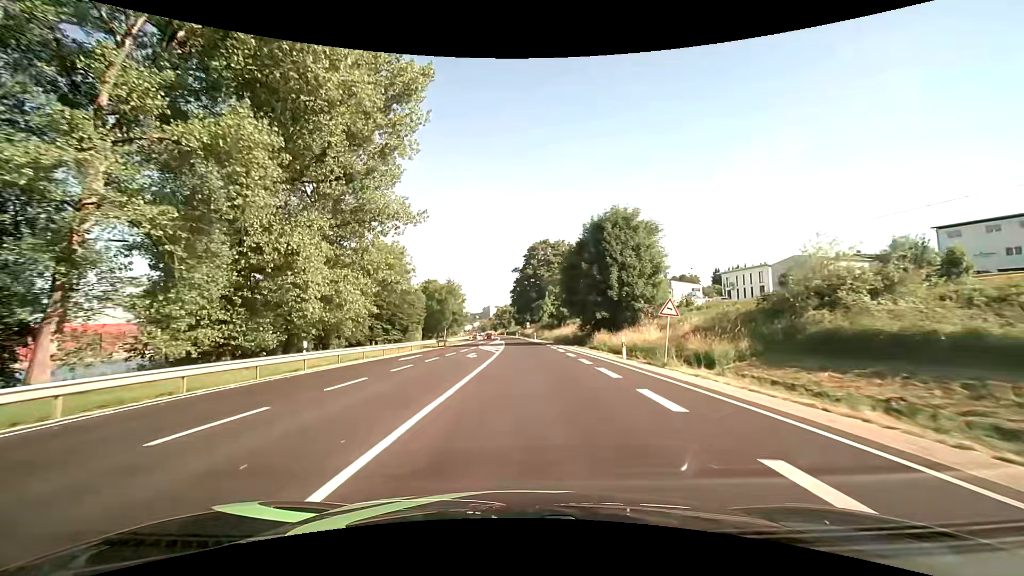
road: primary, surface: asphalt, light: Day
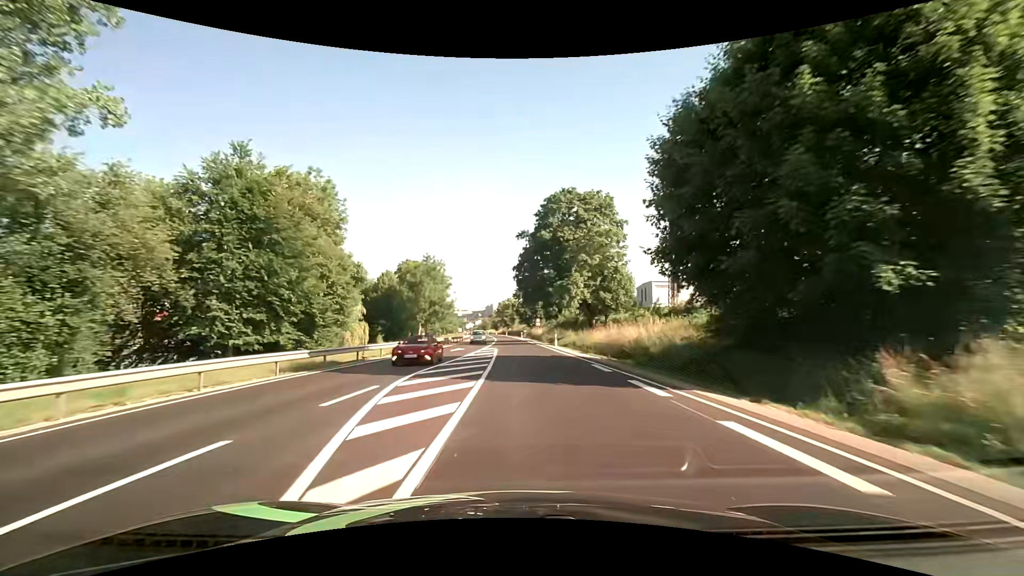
(-0.6, +33.8) m; -1°
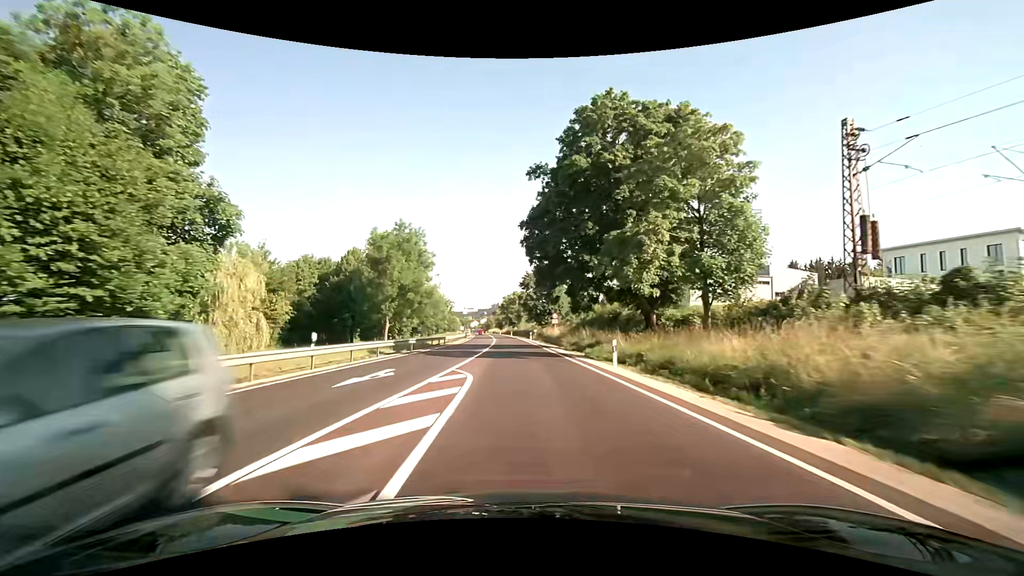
(-0.1, +23.7) m; -1°
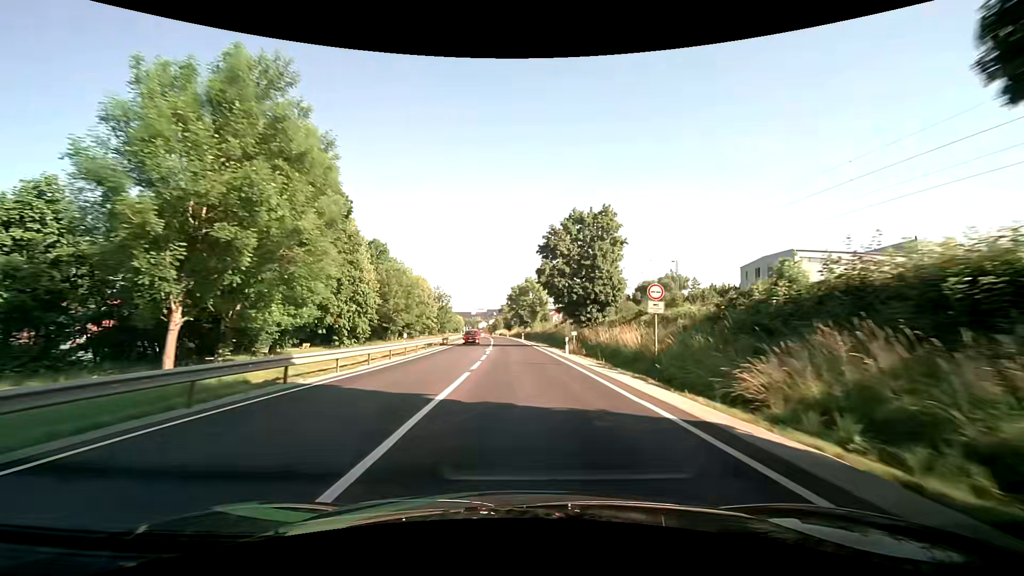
(-0.5, +36.7) m; -2°
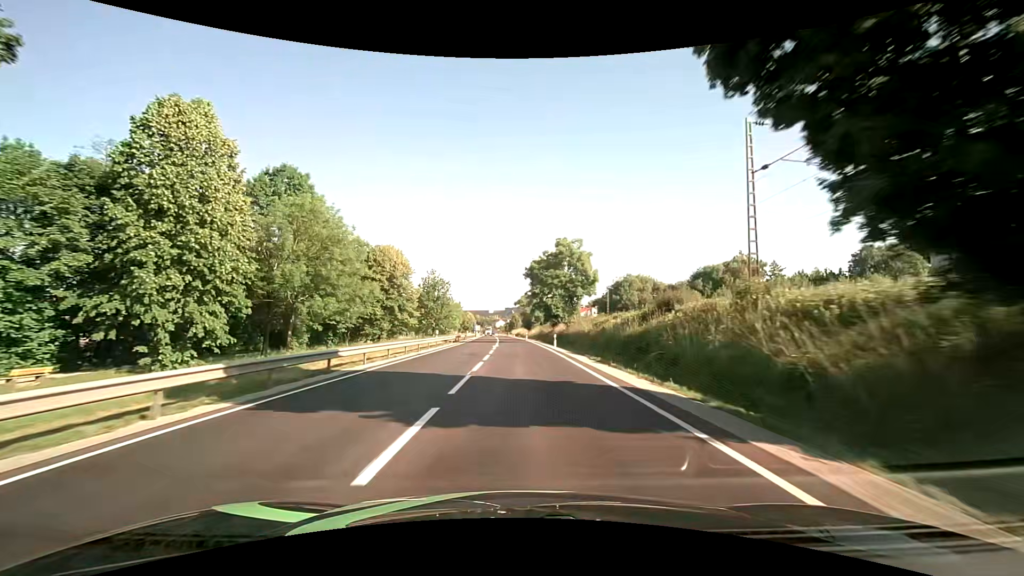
(-0.2, +37.8) m; -2°
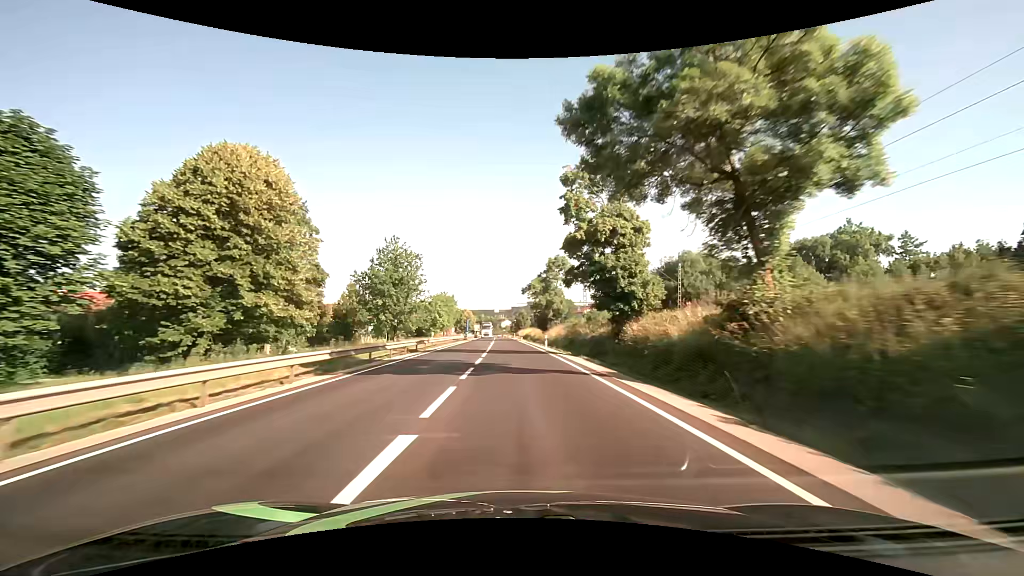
(-0.2, +39.1) m; -1°
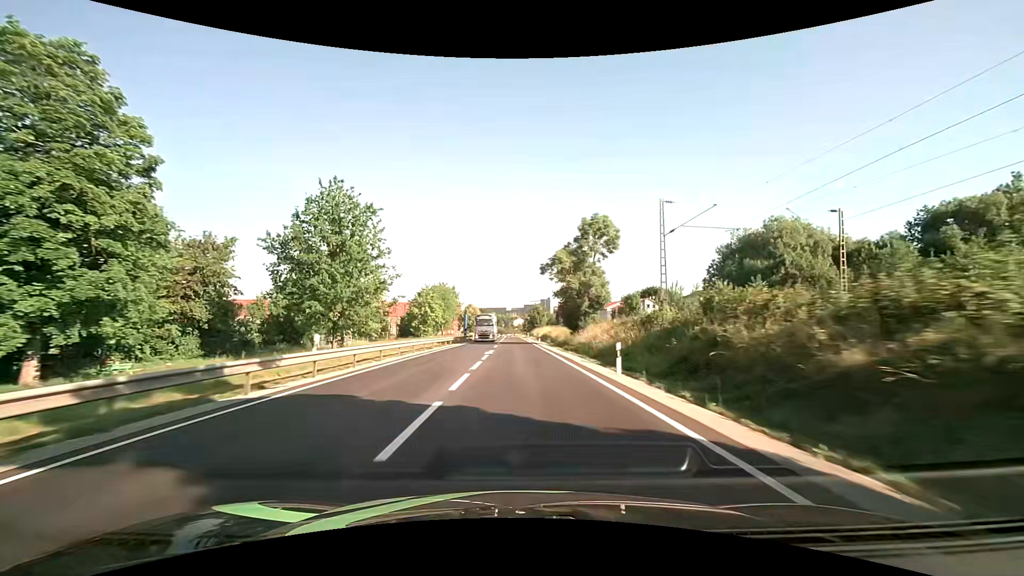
(-0.3, +26.7) m; -1°
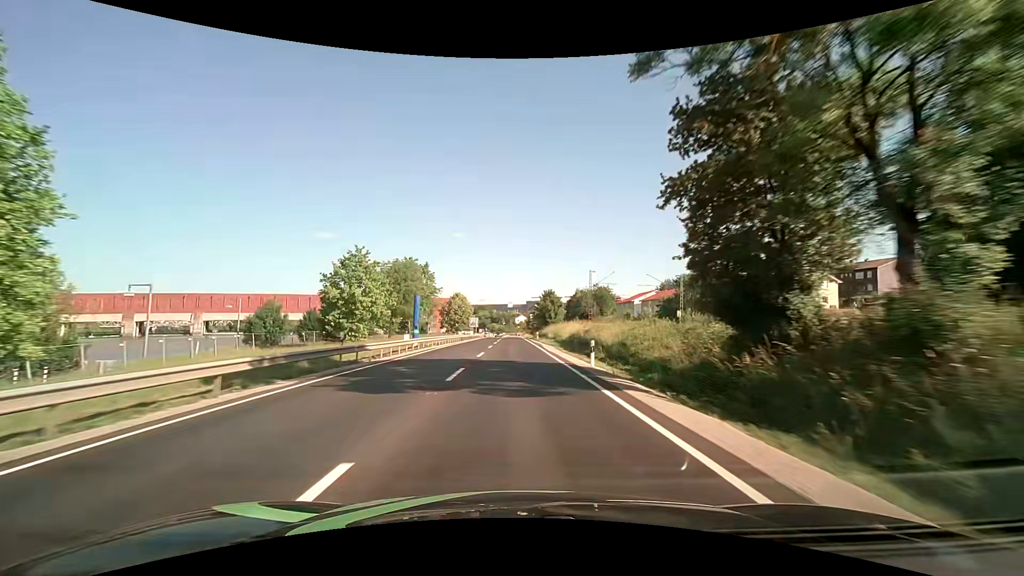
(-0.5, +40.9) m; -1°
(0, +10) (0, +20) (0, +30) (0, +40) (0, +50) (-1, +60) (-1, +70) (-1, +80) (-1, +90) (-1, +100) m
